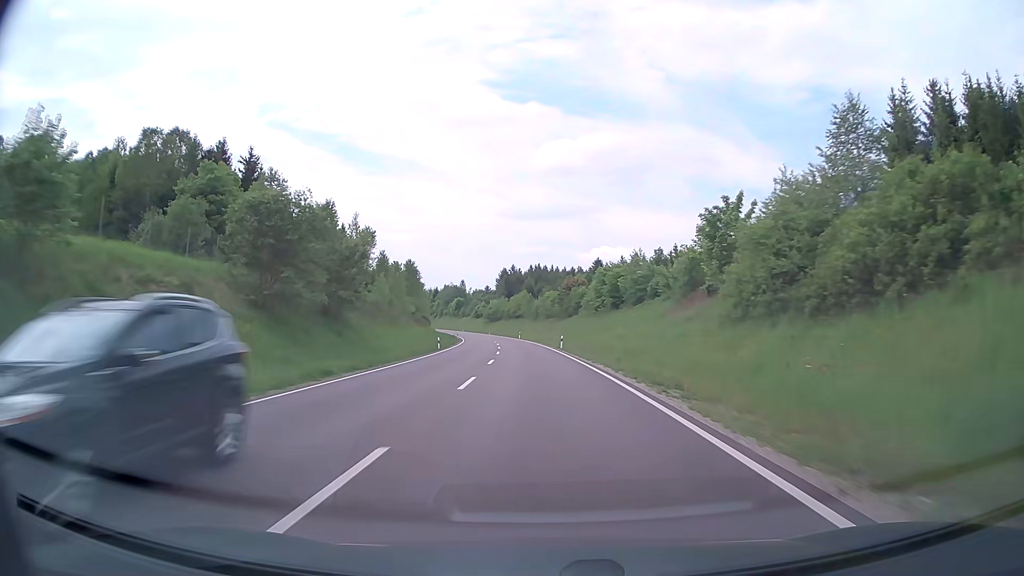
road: primary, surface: asphalt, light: Day
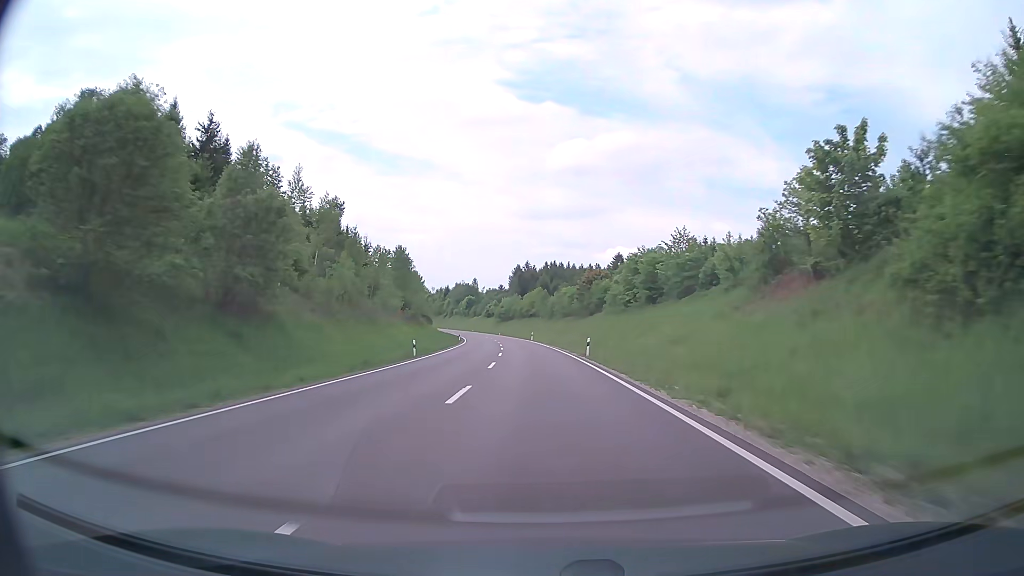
(-0.2, +15.3) m; -1°
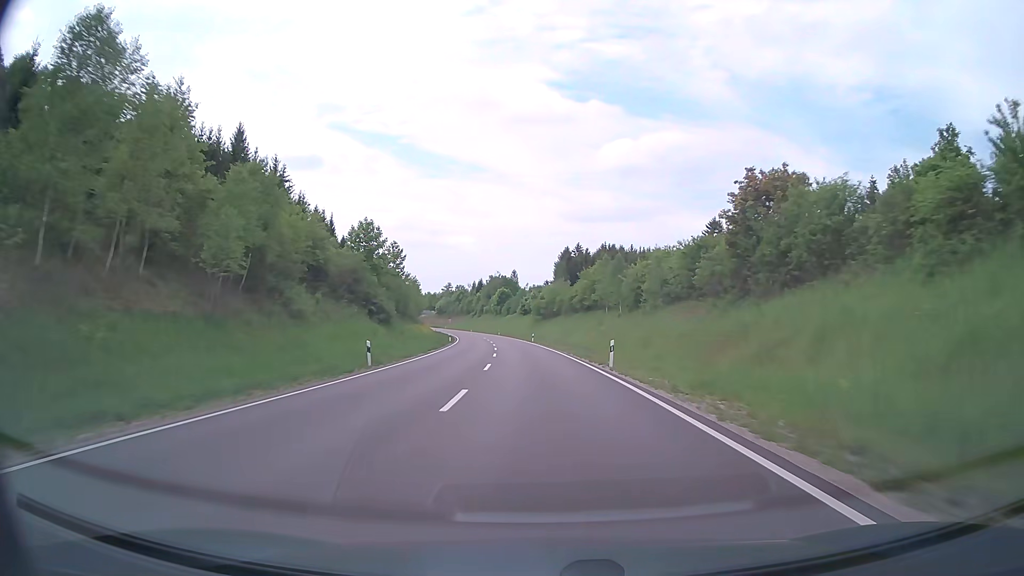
(-2.2, +61.4) m; -4°
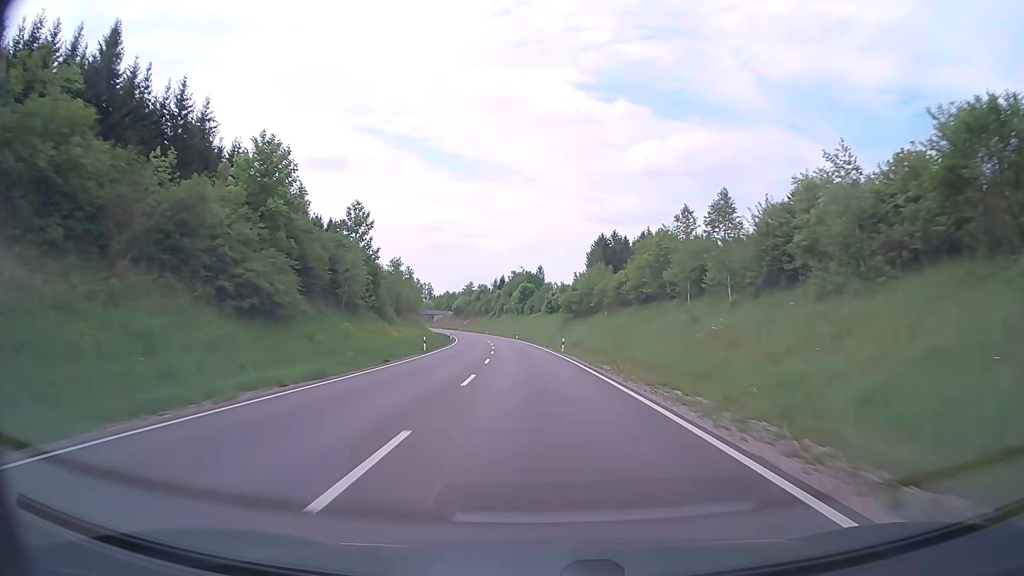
(-0.7, +30.8) m; -2°
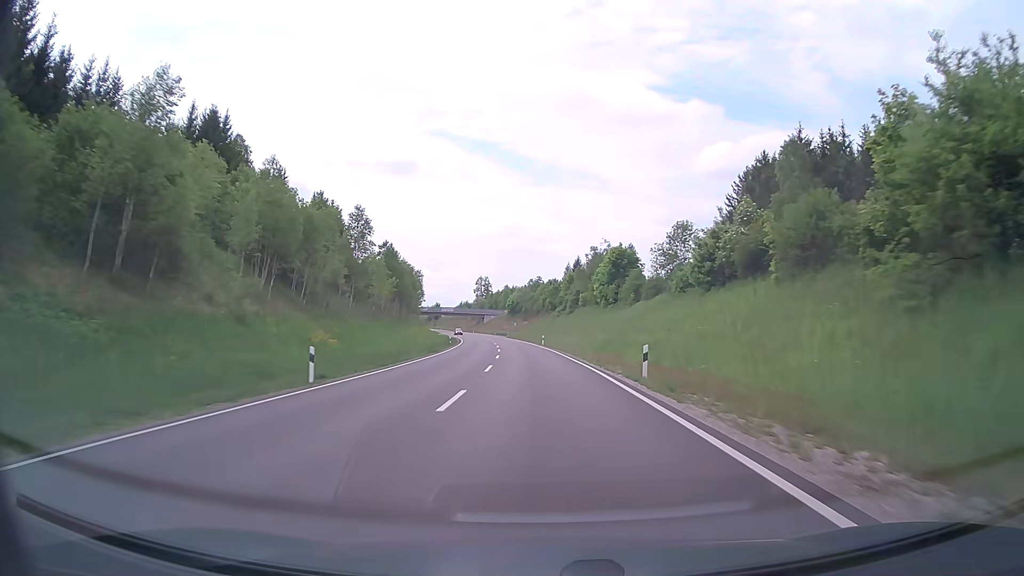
(-4.4, +77.8) m; -6°
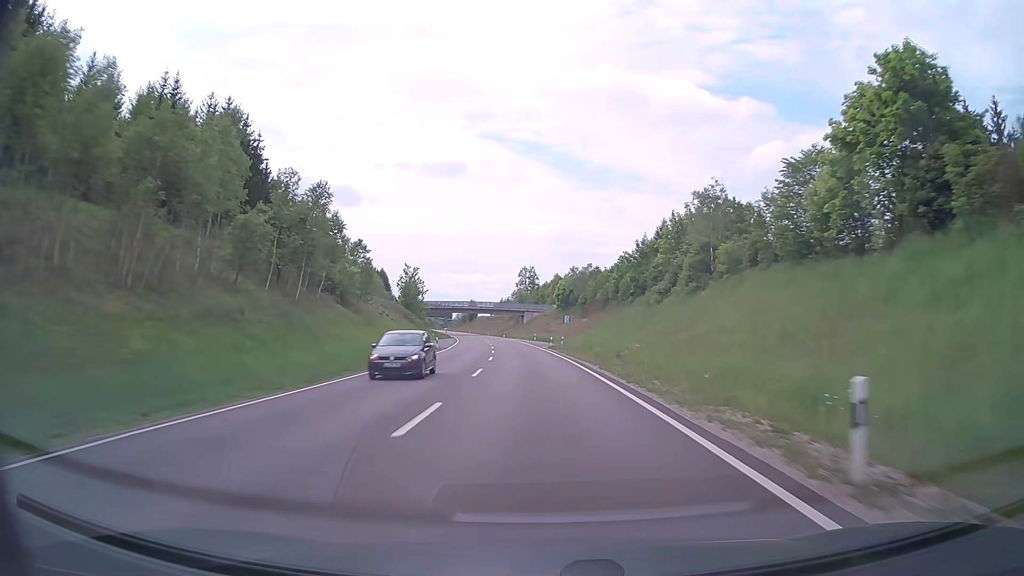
(-2.5, +63.2) m; -4°
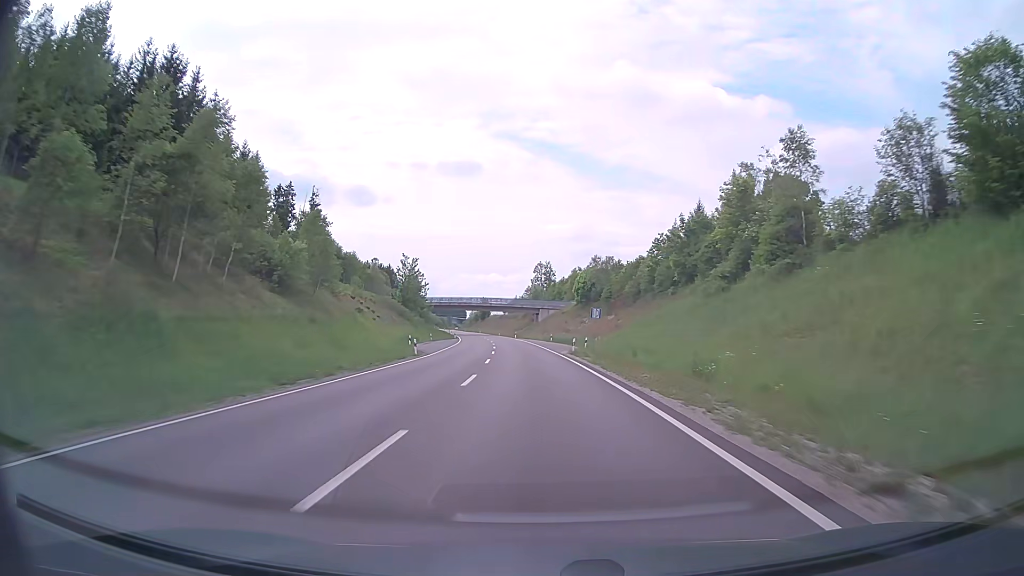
(-0.2, +15.9) m; -1°
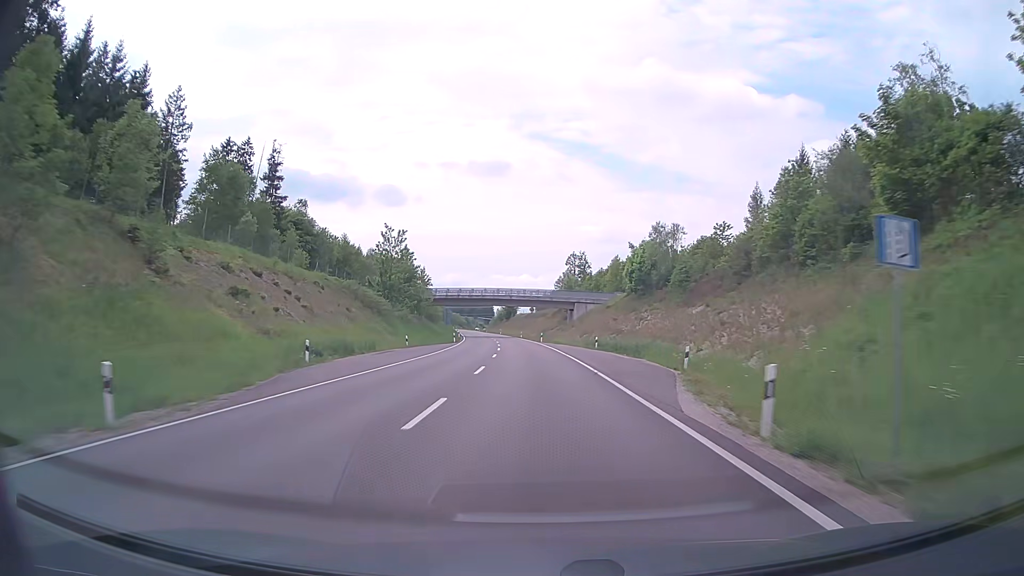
(-0.7, +31.9) m; -3°
(0, +10) (0, +20) (-1, +30) (-1, +40) (-2, +50) (-2, +60) (-3, +70) (-4, +80) (-5, +90) (-6, +100) m
